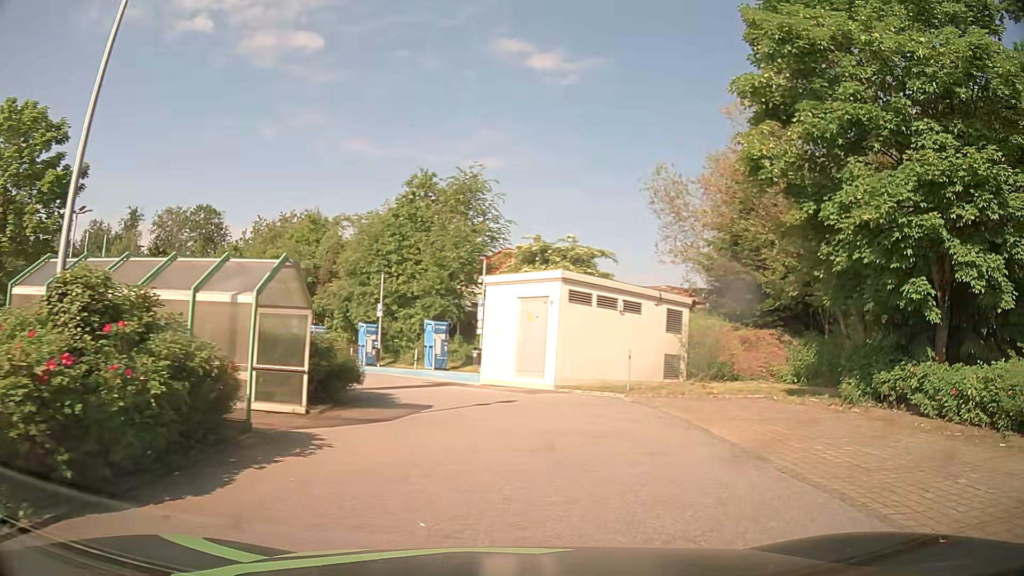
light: Day
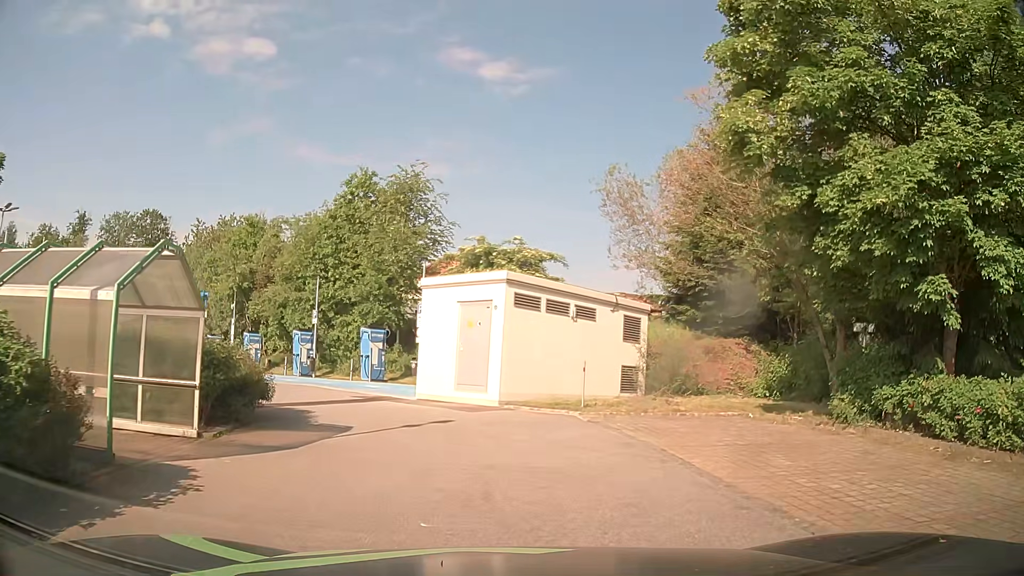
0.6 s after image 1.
(+0.1, +2.2) m; +6°
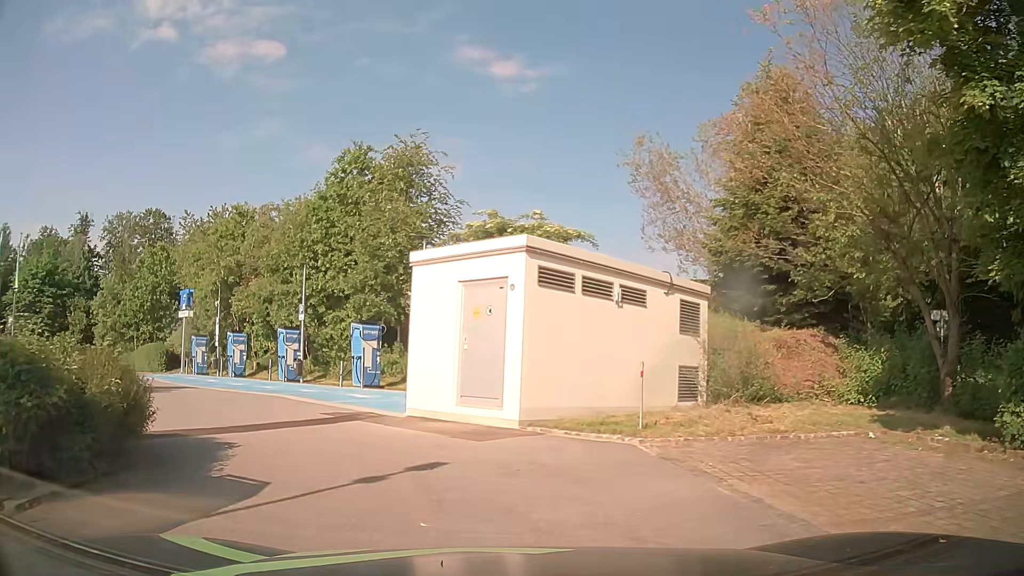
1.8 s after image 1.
(0.0, +5.0) m; -3°
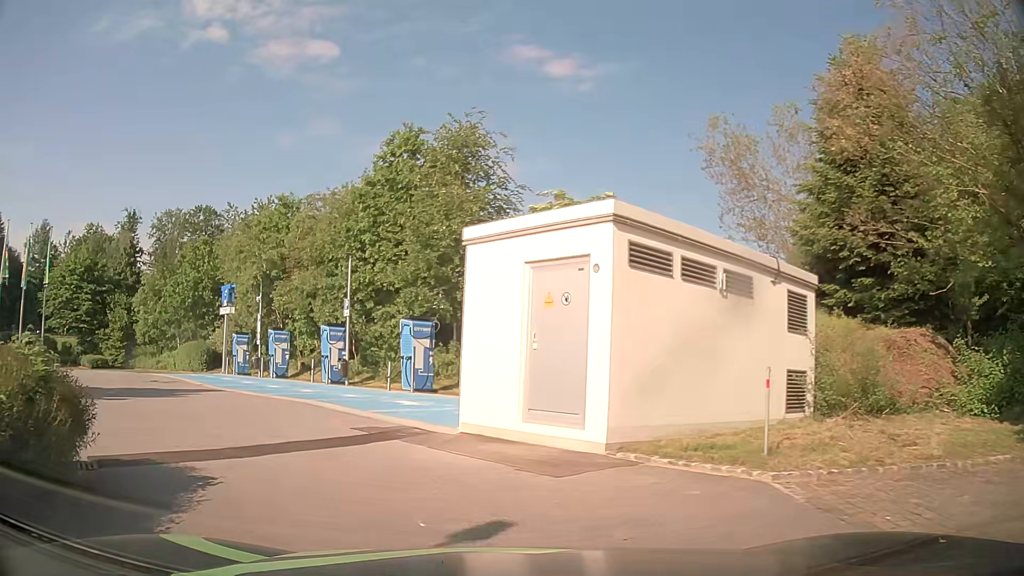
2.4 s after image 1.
(0.0, +2.8) m; -5°
